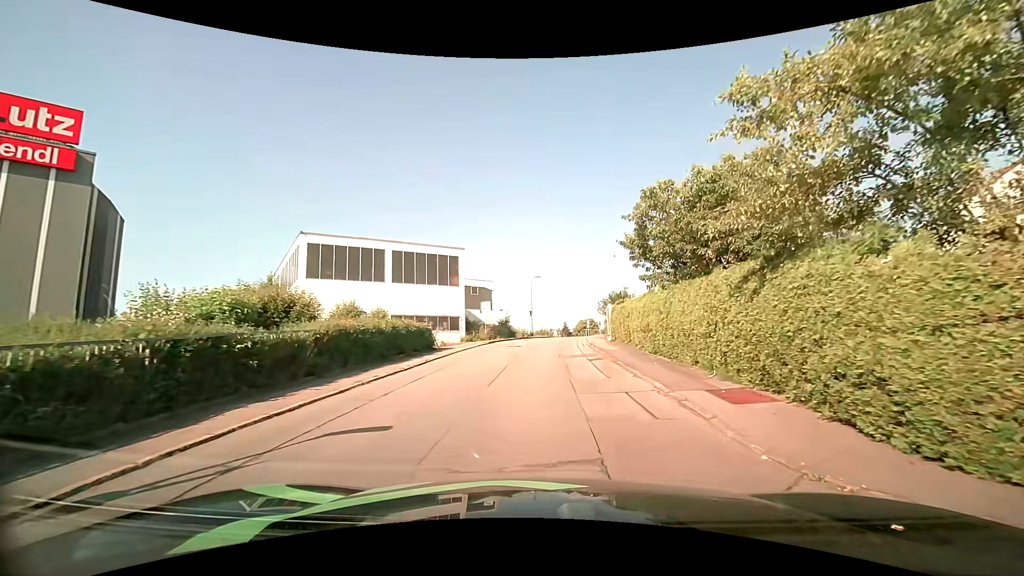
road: residential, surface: asphalt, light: Day
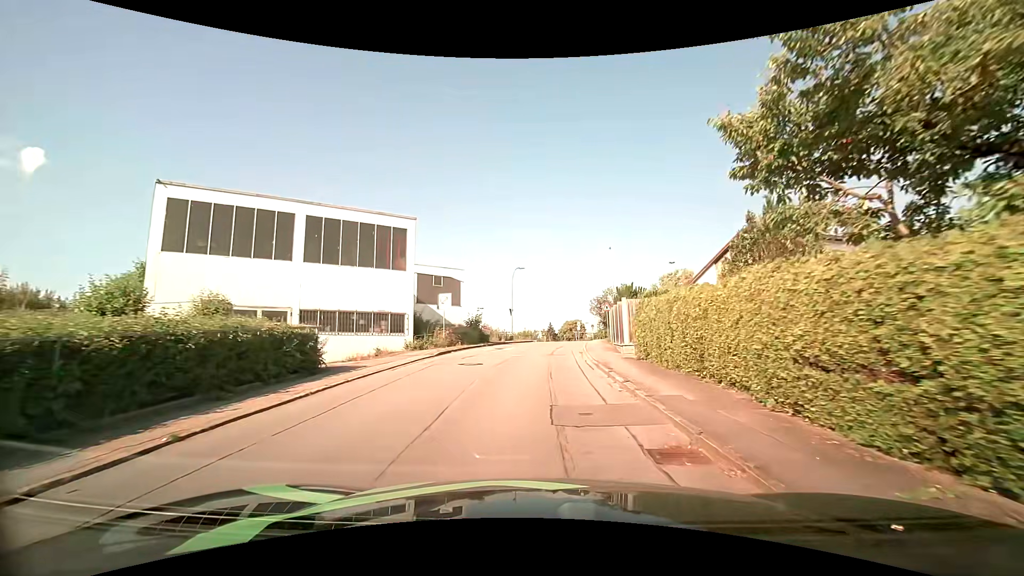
(+0.5, +11.4) m; +3°
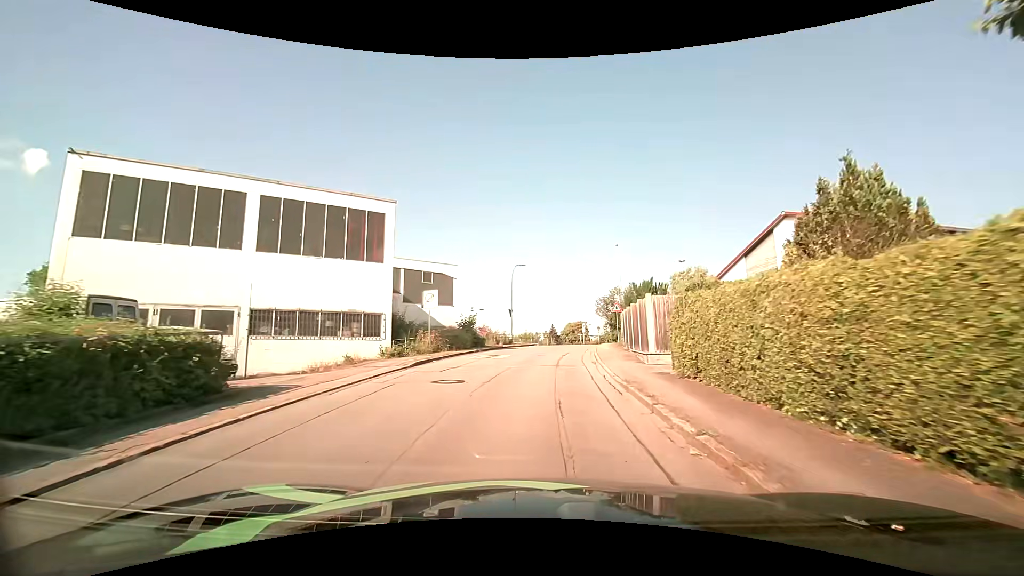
(0.0, +4.4) m; -1°
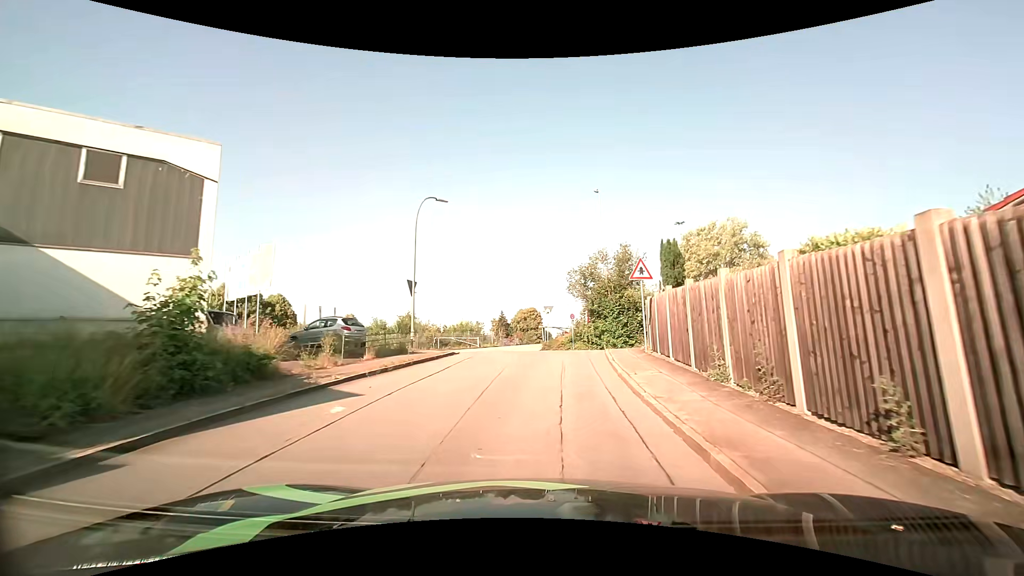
(+1.2, +22.8) m; +7°
(0, +10) (+1, +20) (-2, +29) (-11, +34) (-20, +37) (-30, +40) (-39, +45) (-47, +50) (-56, +55) (-63, +62) m
